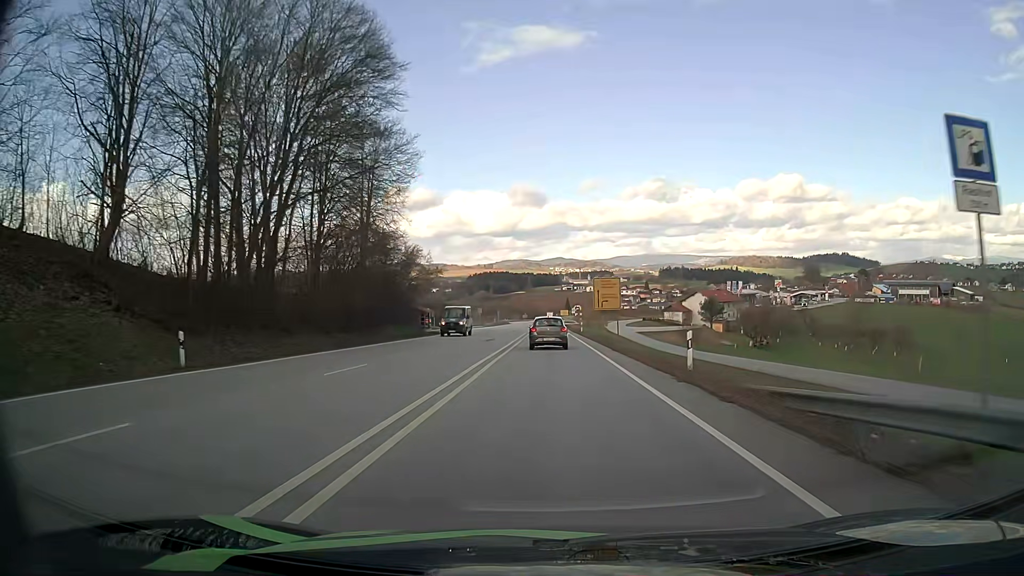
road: primary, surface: asphalt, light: Day
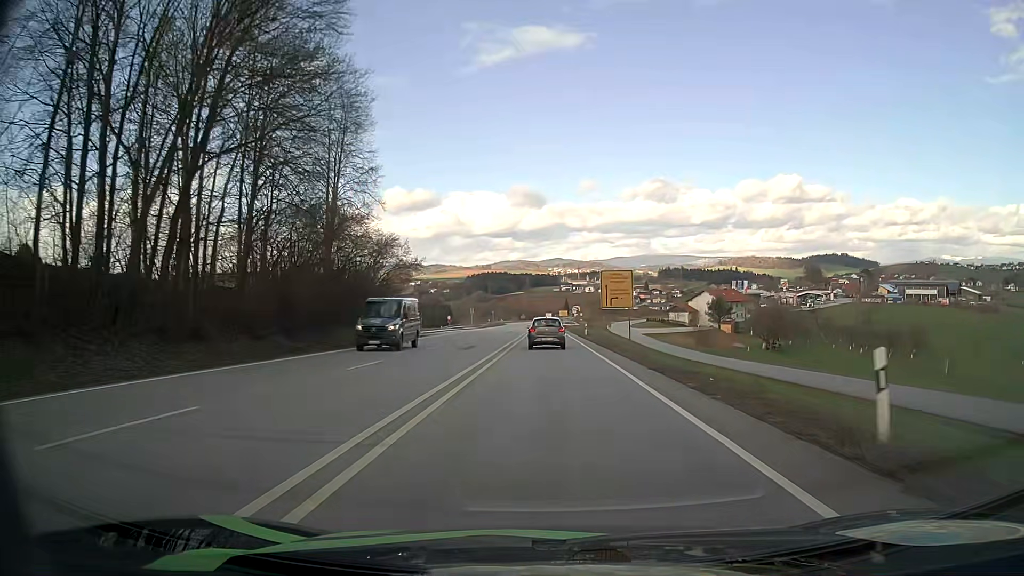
(0.0, +10.2) m; 0°
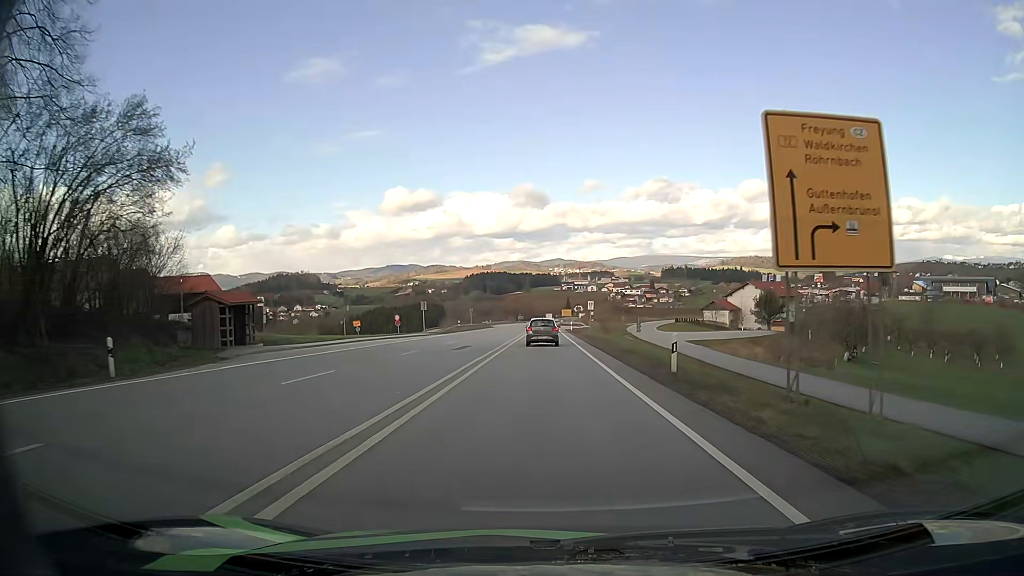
(+0.1, +40.3) m; 0°
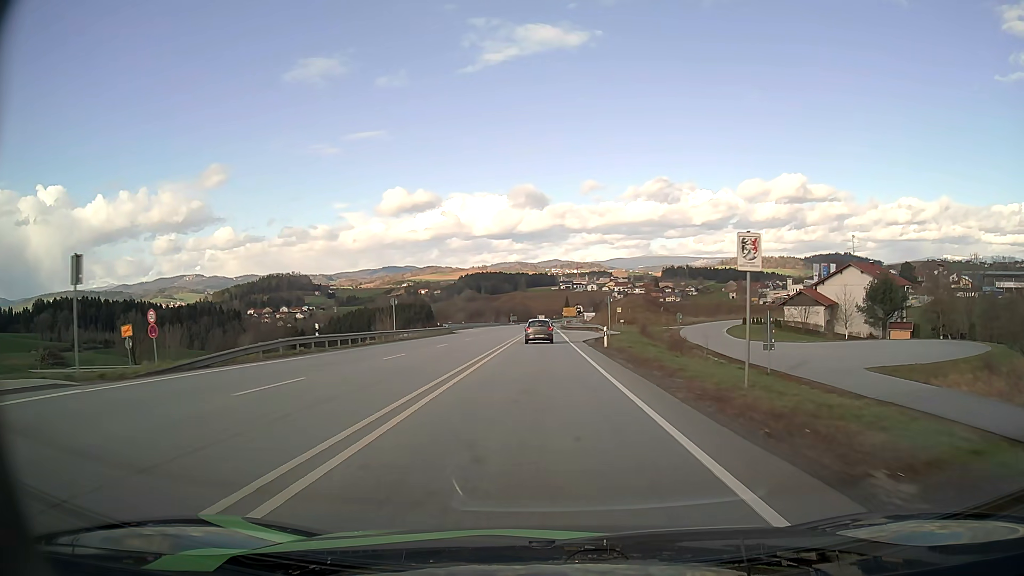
(-0.1, +50.2) m; 0°
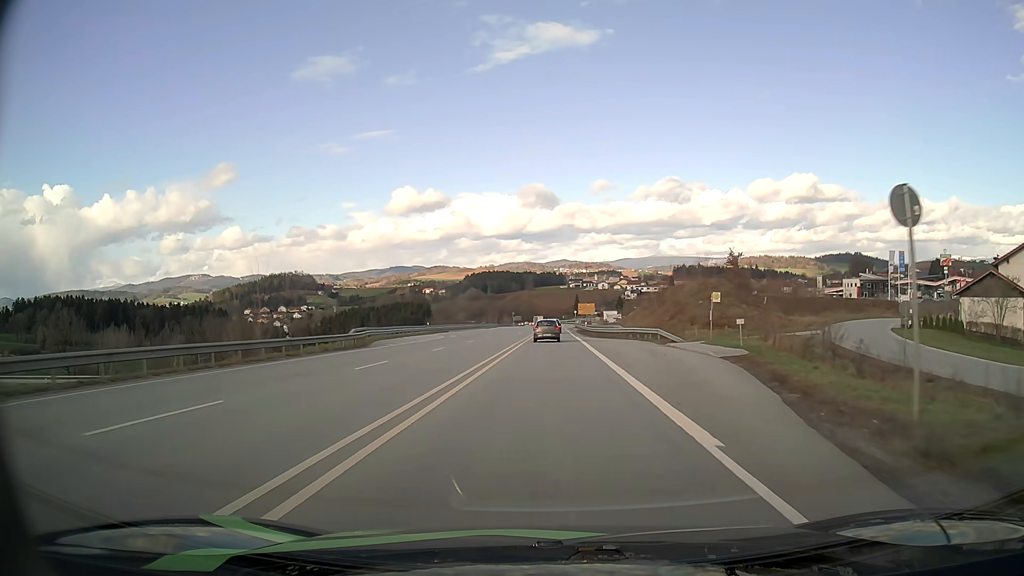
(-0.4, +41.3) m; -1°
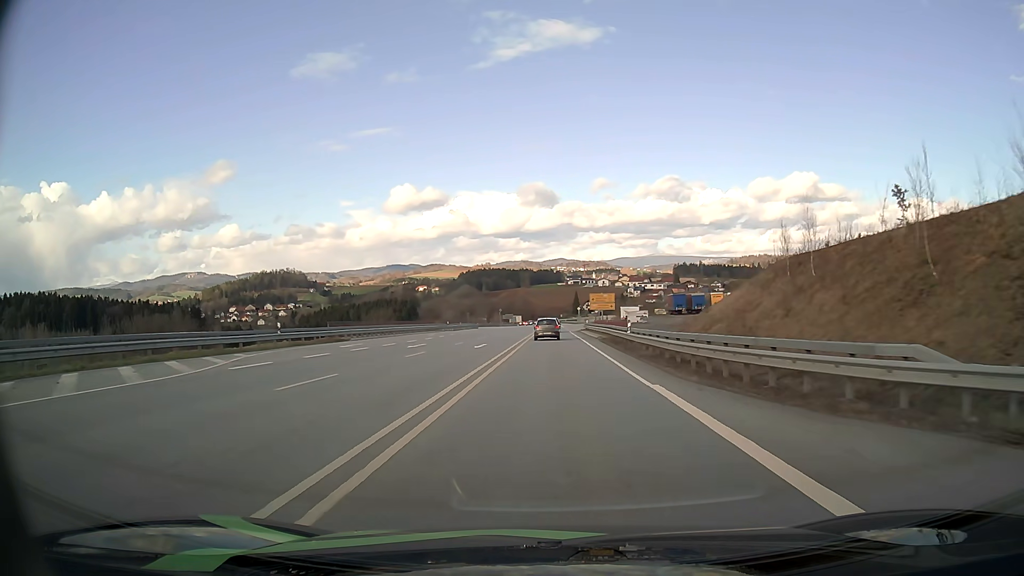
(+0.1, +42.5) m; 0°
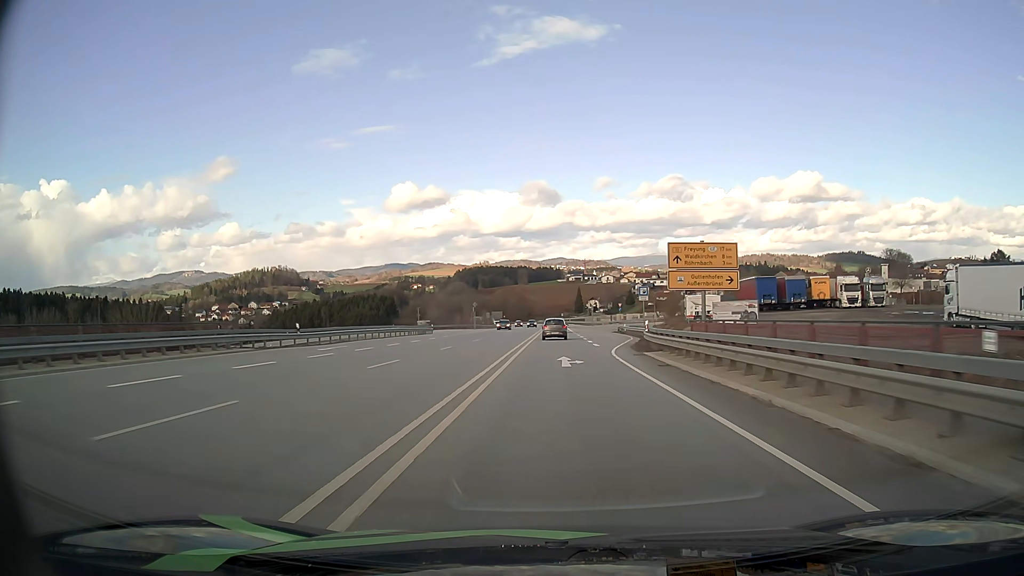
(0.0, +54.5) m; 0°
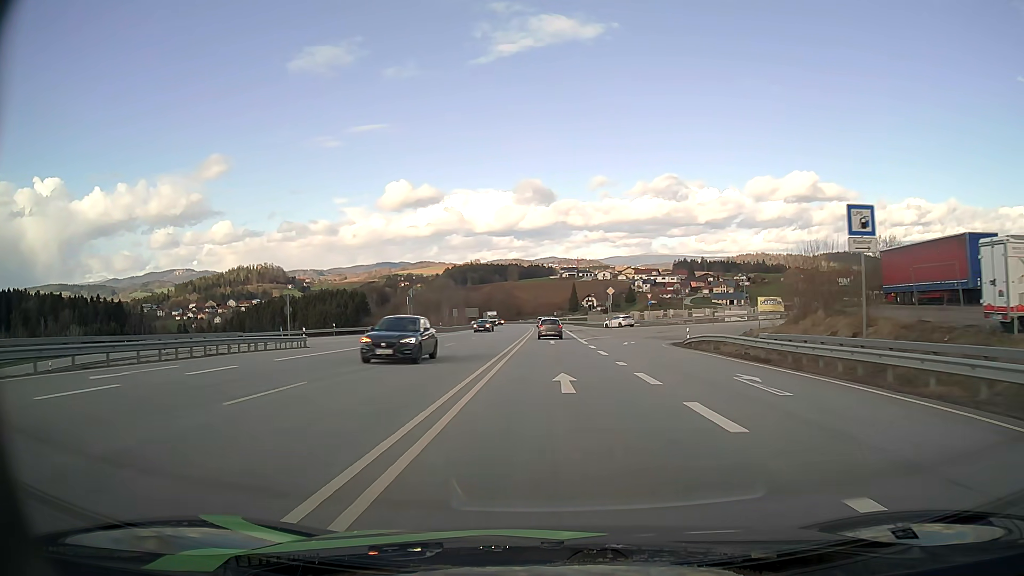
(+0.2, +44.5) m; +1°
(0, +10) (0, +20) (0, +30) (0, +40) (0, +50) (0, +60) (0, +70) (0, +80) (-1, +90) (-1, +100) m
